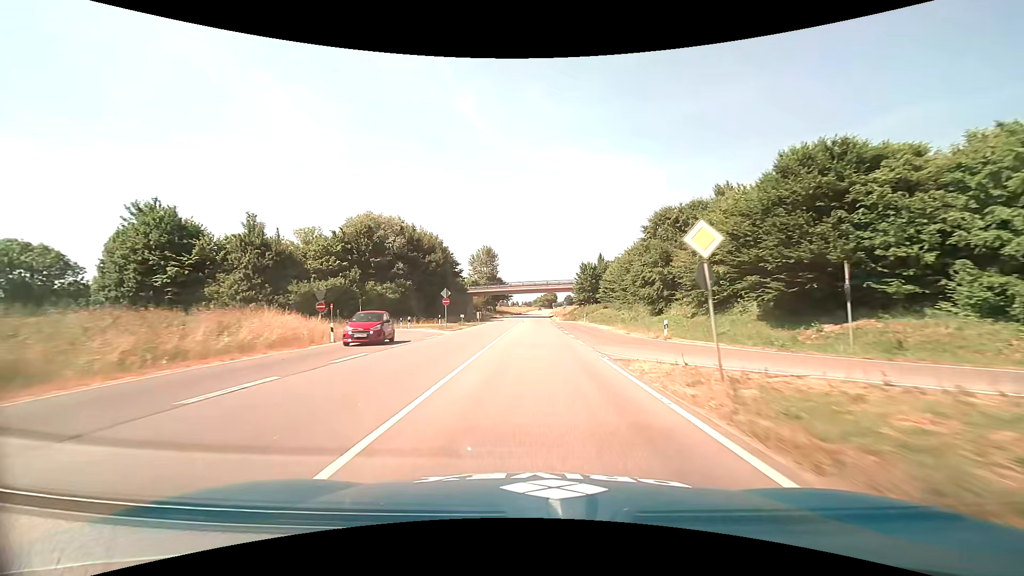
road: primary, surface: asphalt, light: Day
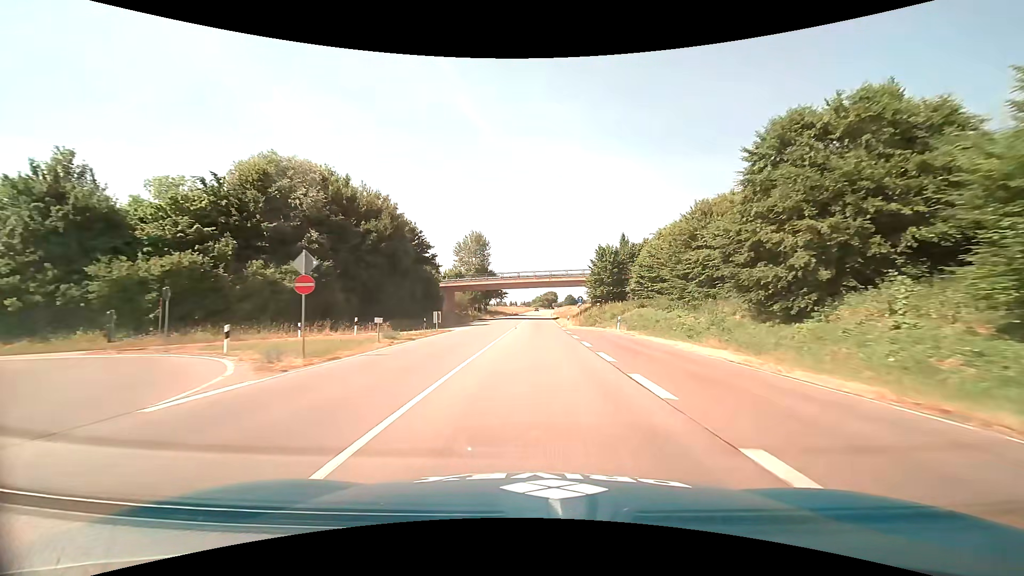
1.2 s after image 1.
(0.0, +24.9) m; 0°
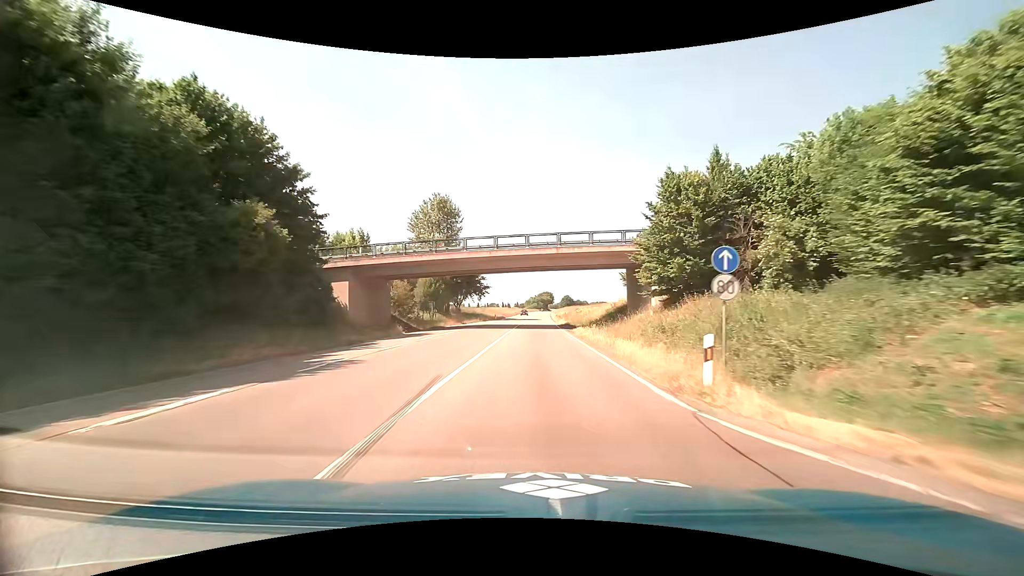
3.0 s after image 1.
(+0.2, +37.2) m; +1°
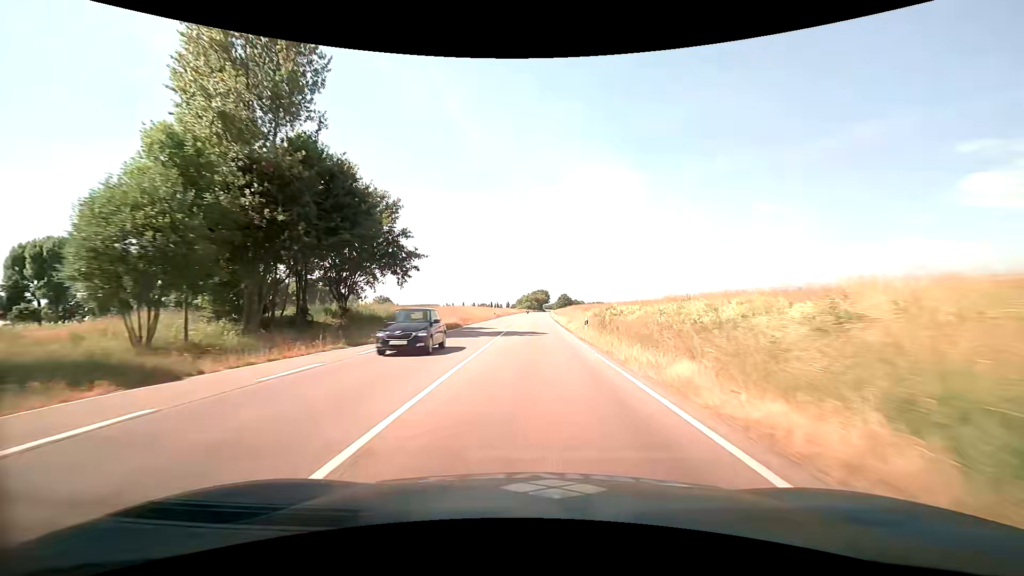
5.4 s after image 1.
(+0.3, +49.6) m; +1°
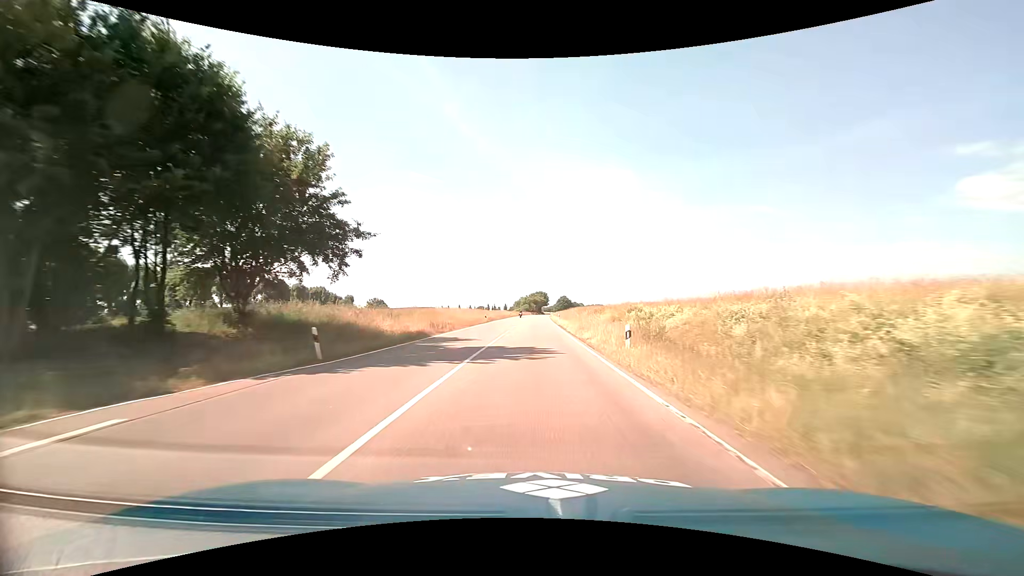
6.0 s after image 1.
(0.0, +12.4) m; 0°
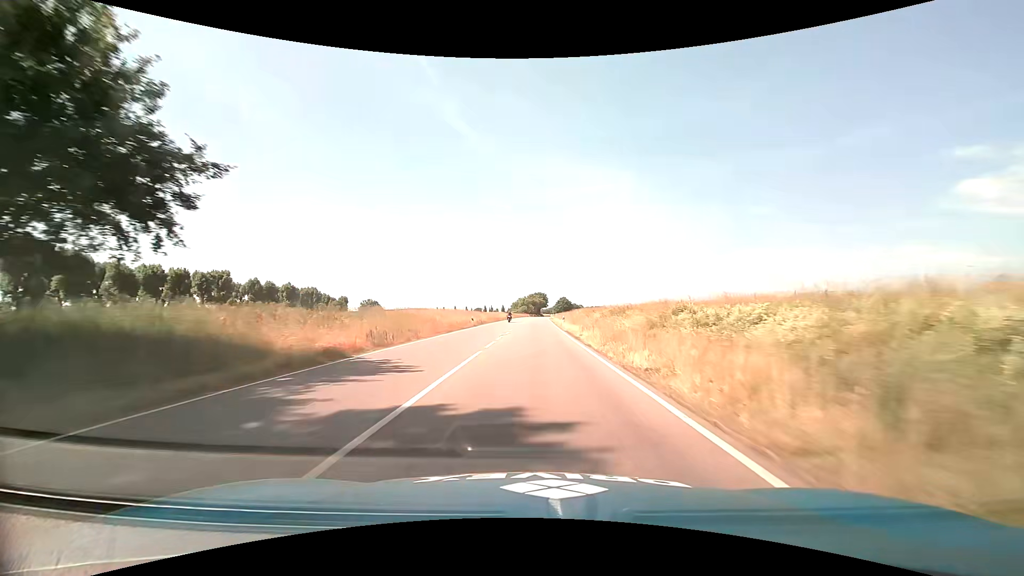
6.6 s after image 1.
(0.0, +12.6) m; 0°
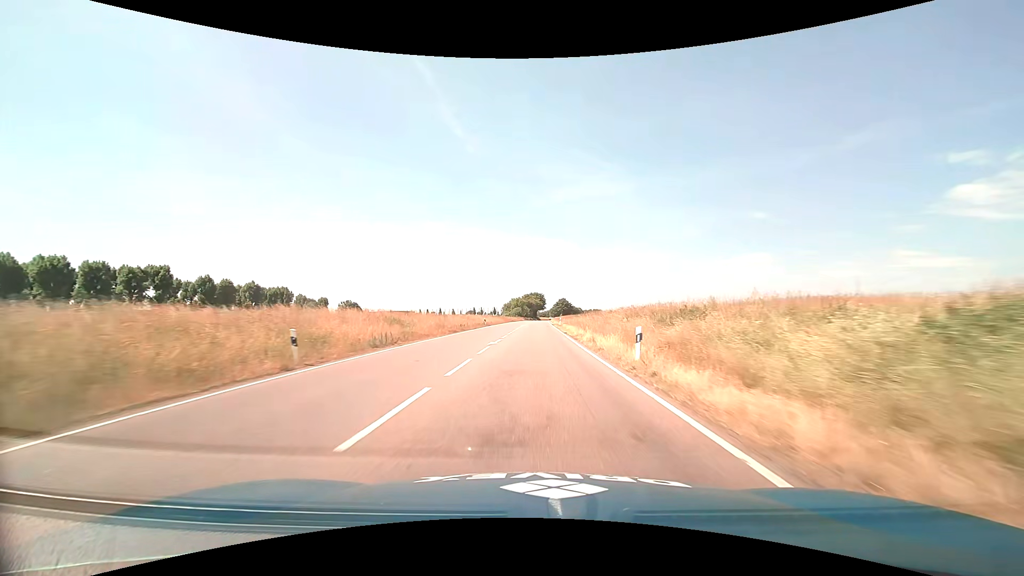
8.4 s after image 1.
(+0.1, +38.7) m; 0°
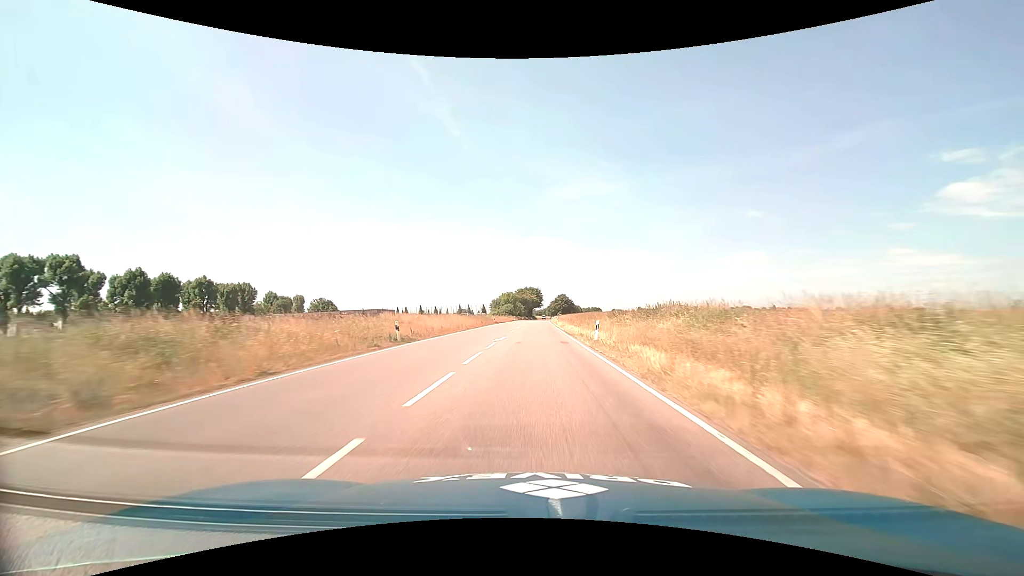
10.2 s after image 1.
(+0.2, +39.9) m; +1°
(0, +10) (0, +20) (0, +30) (0, +40) (0, +50) (0, +60) (+1, +70) (+1, +80) (+1, +90) (+1, +100) m
